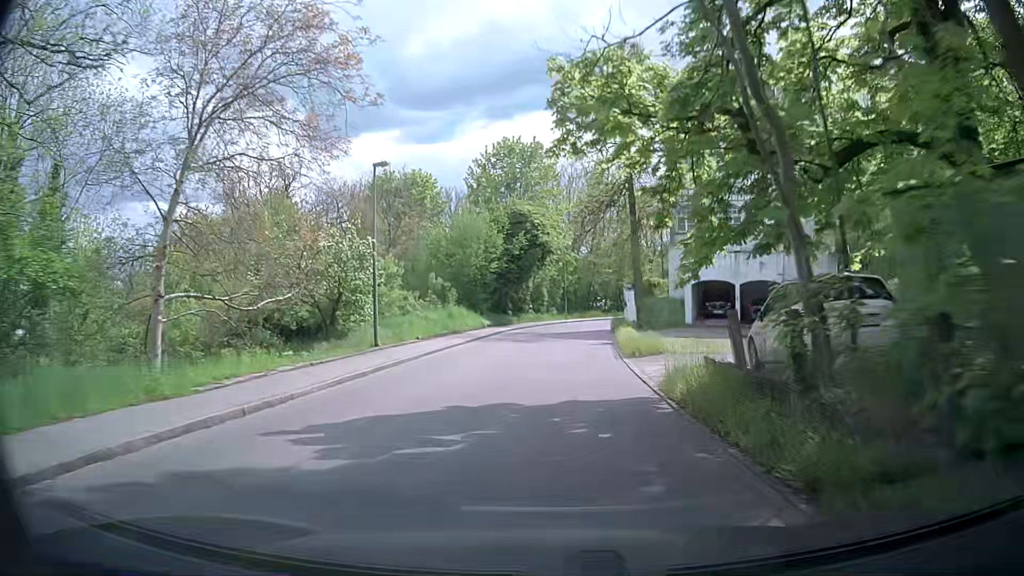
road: residential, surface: paved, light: Day
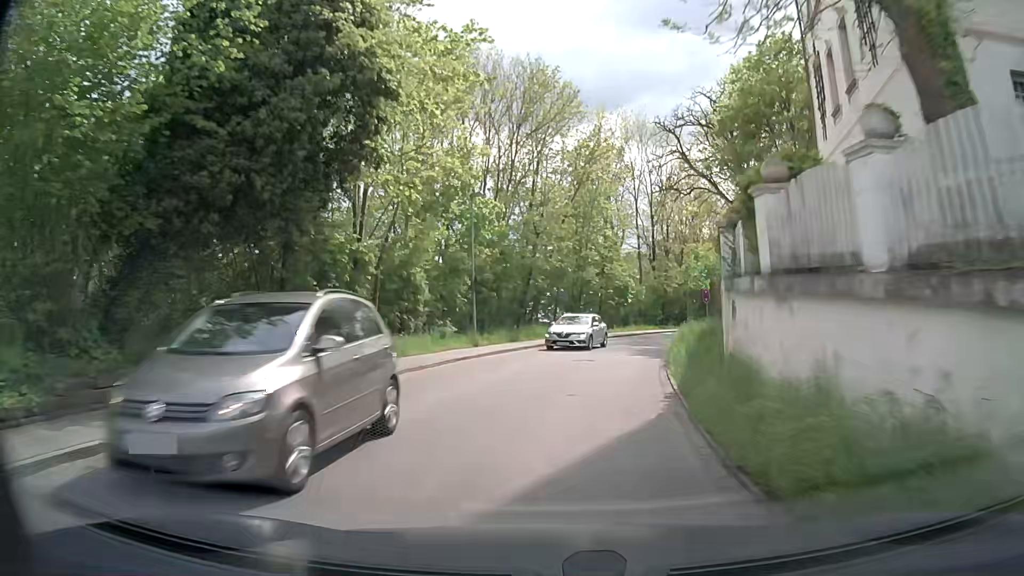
(+2.1, +35.8) m; +7°
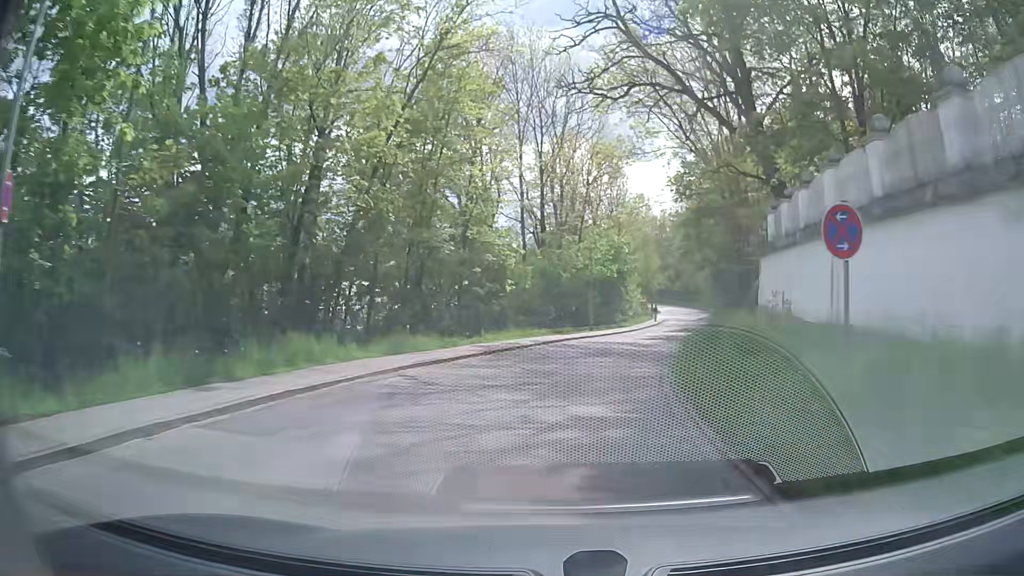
(+1.7, +20.8) m; +10°
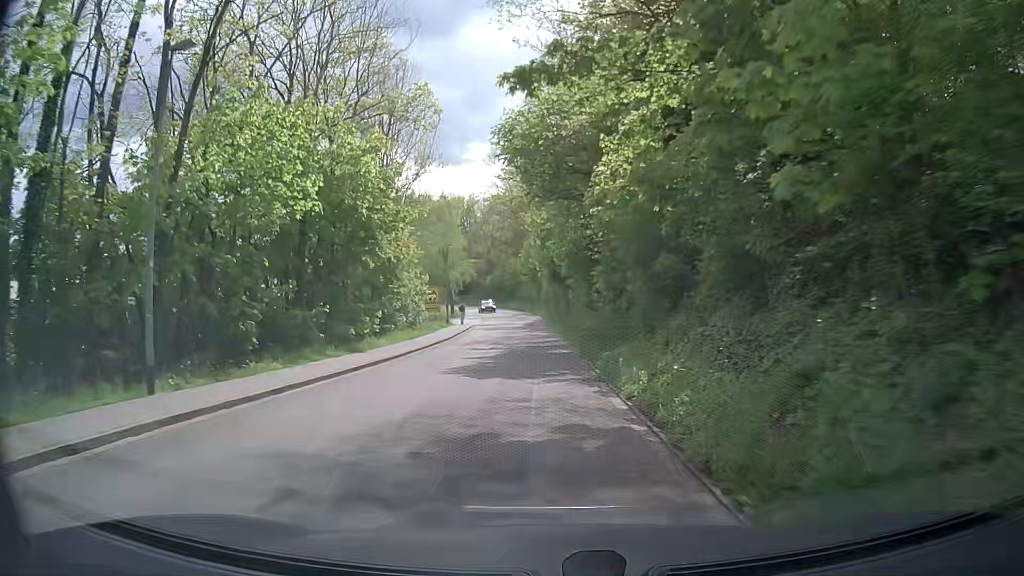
(+6.6, +35.4) m; +15°
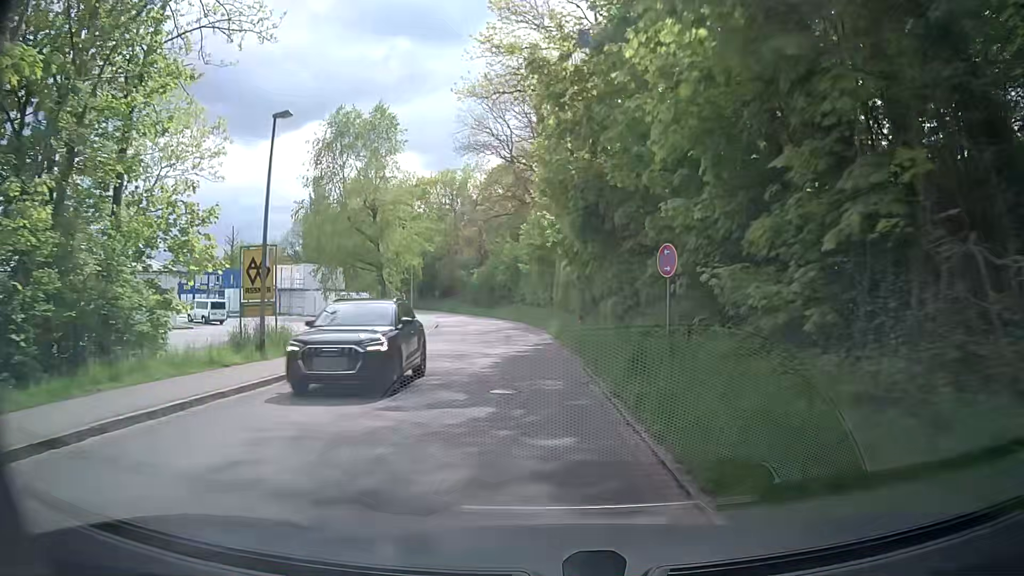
(+0.3, +35.3) m; +2°
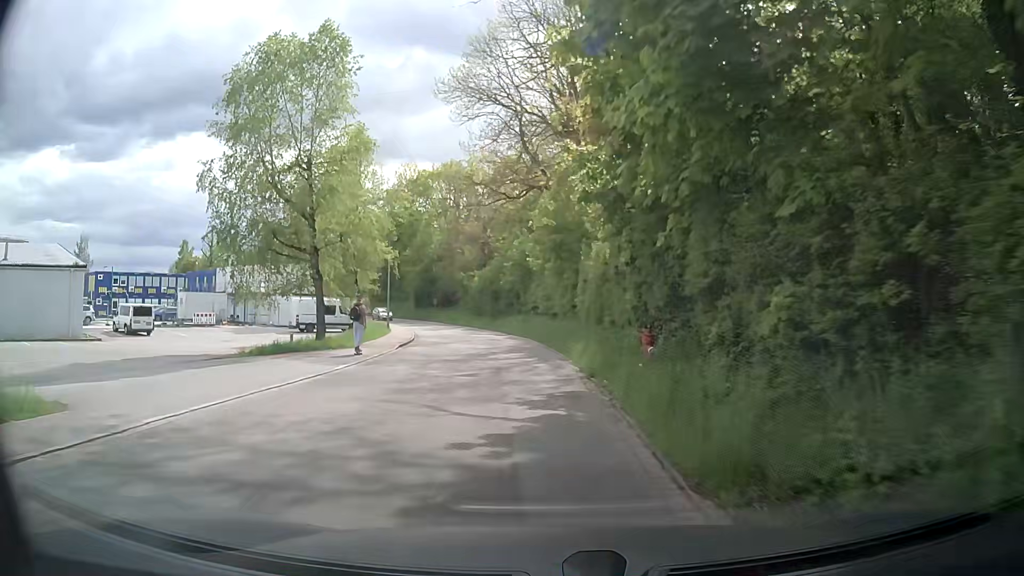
(-0.5, +13.8) m; -2°
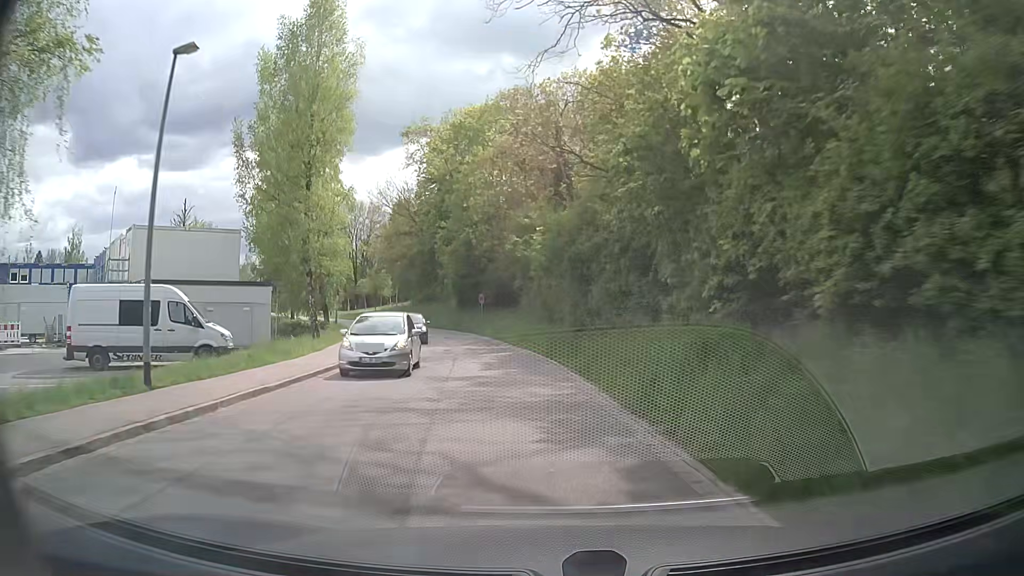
(-2.3, +34.5) m; -8°
(0, +10) (-1, +20) (-3, +30) (-5, +40) (-8, +49) (-13, +58) (-19, +66) (-25, +73) (-33, +80) (-38, +88) m
